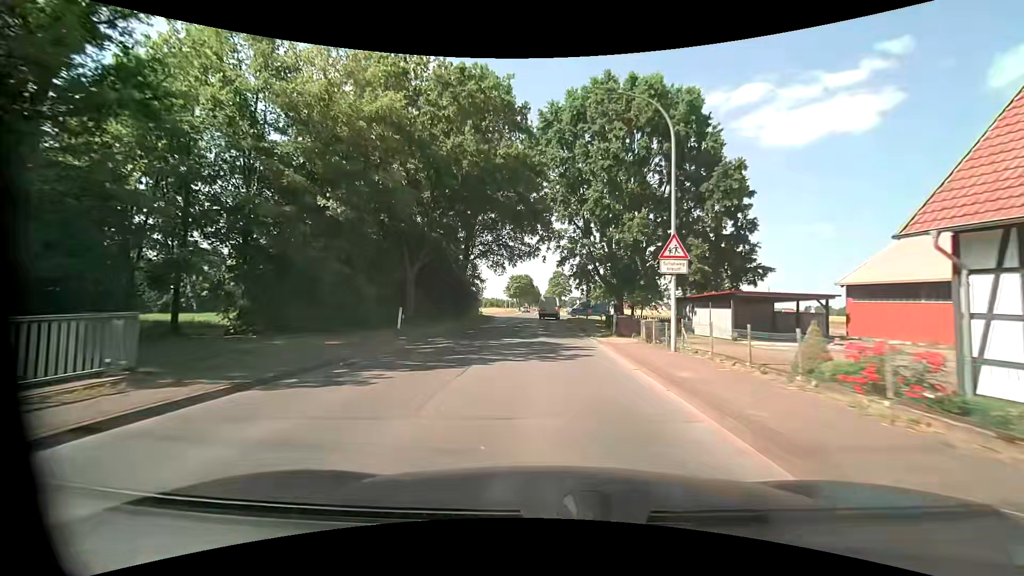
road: tertiary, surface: asphalt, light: Day
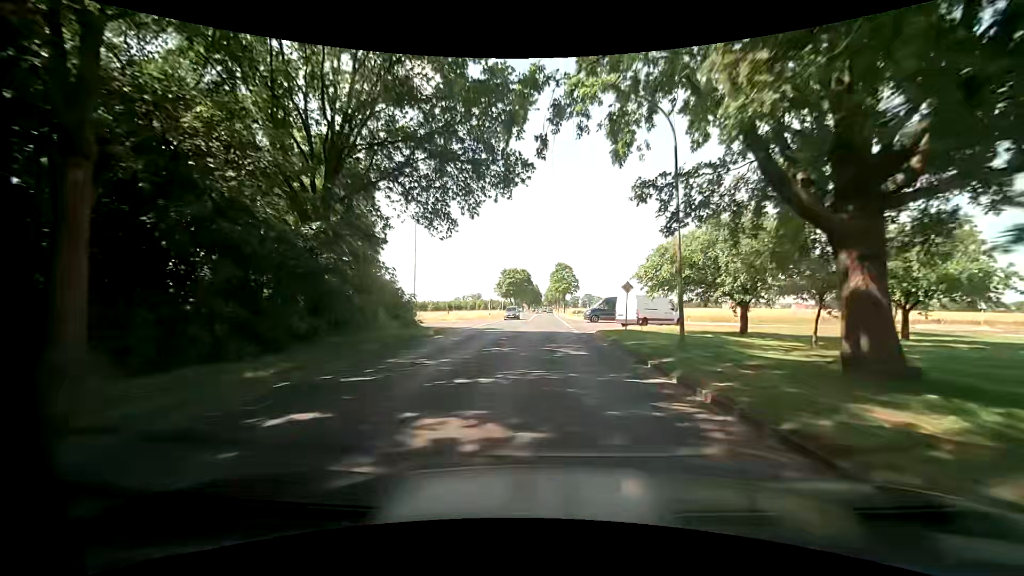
(0.0, +31.3) m; 0°
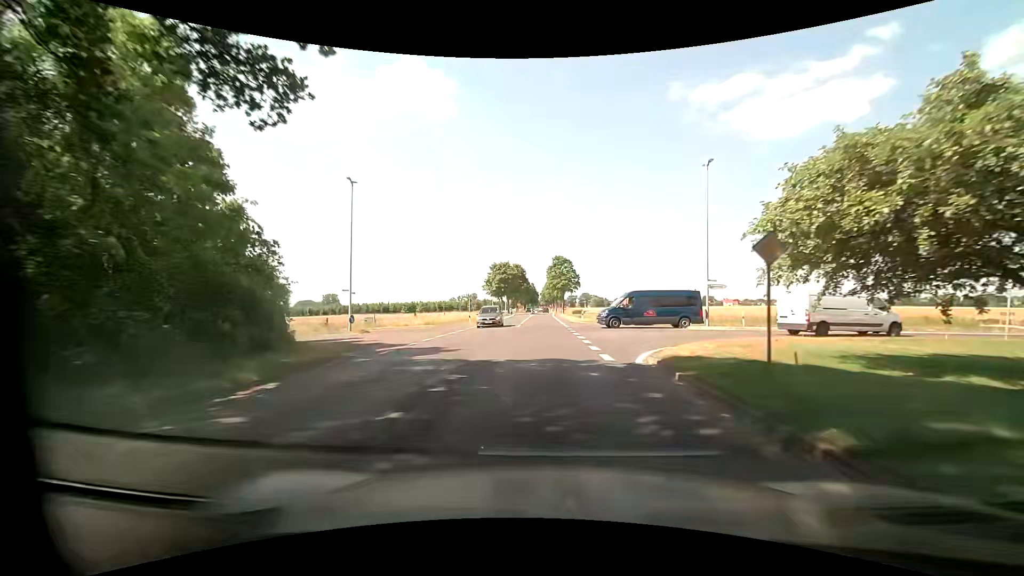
(+0.1, +15.6) m; 0°
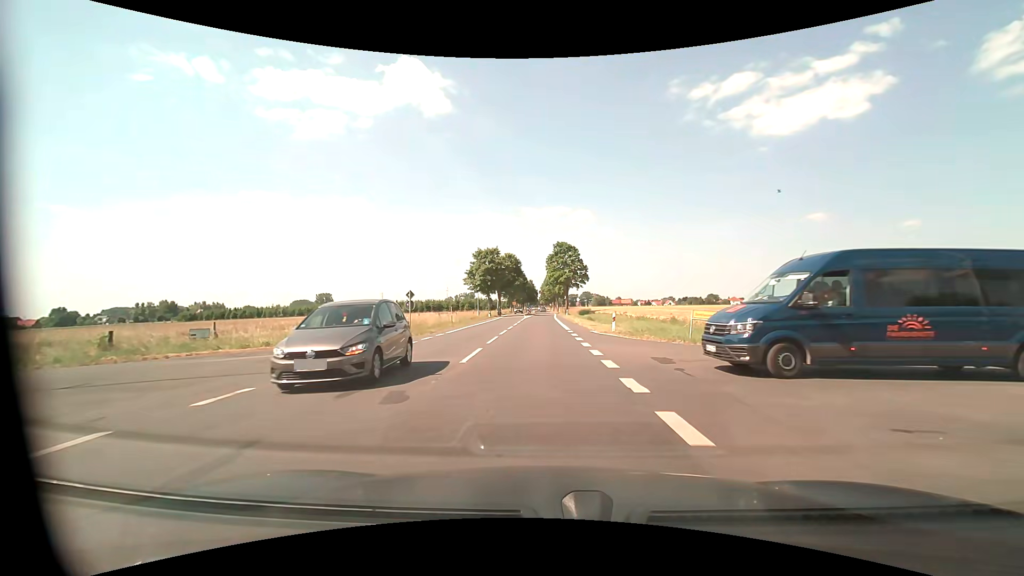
(+0.2, +23.4) m; +1°
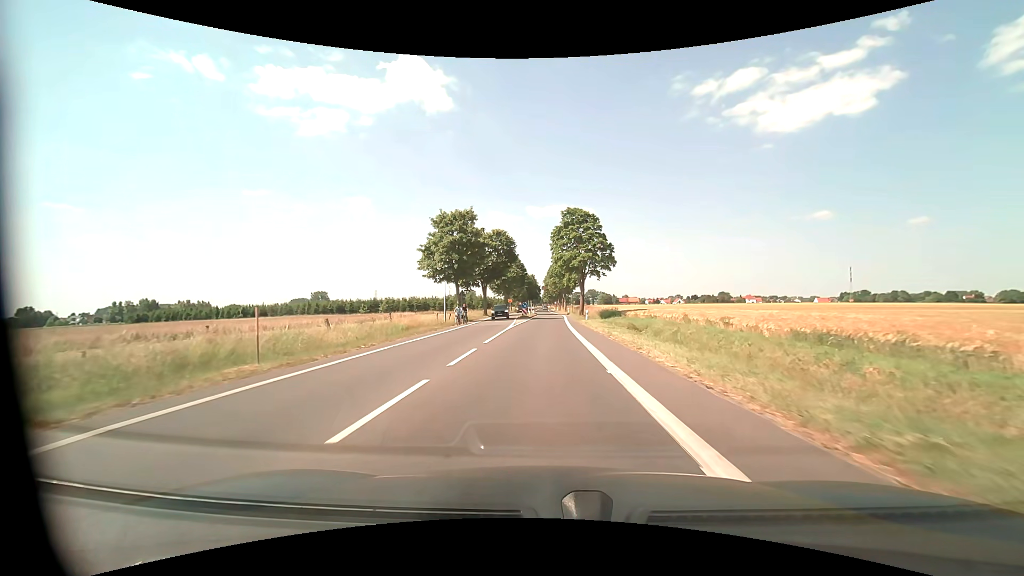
(-0.1, +31.3) m; -1°
(0, +10) (0, +20) (0, +30) (0, +40) (+1, +50) (+1, +60) (+1, +70) (+1, +80) (0, +90) (0, +100) m
